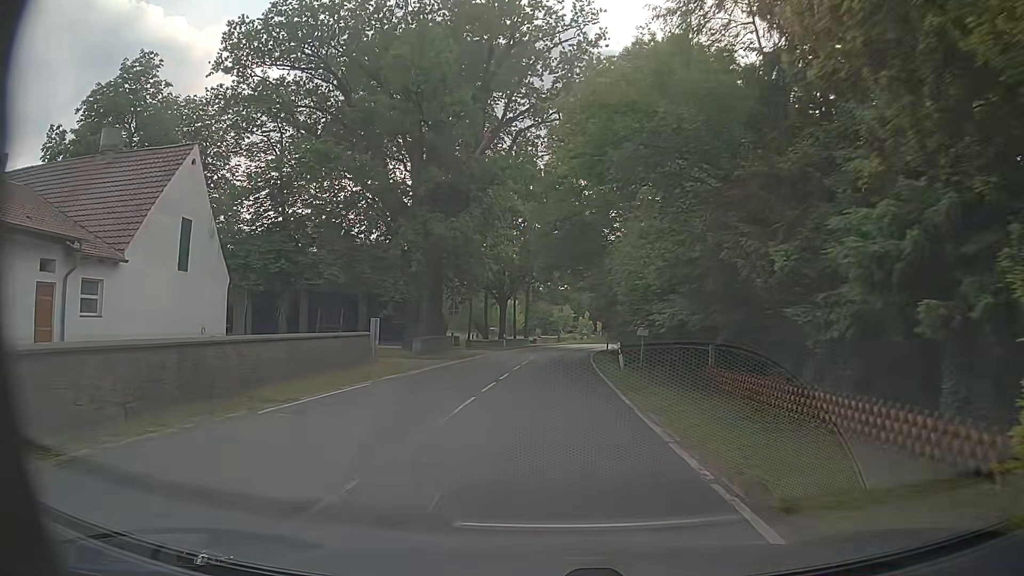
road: primary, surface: asphalt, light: Day
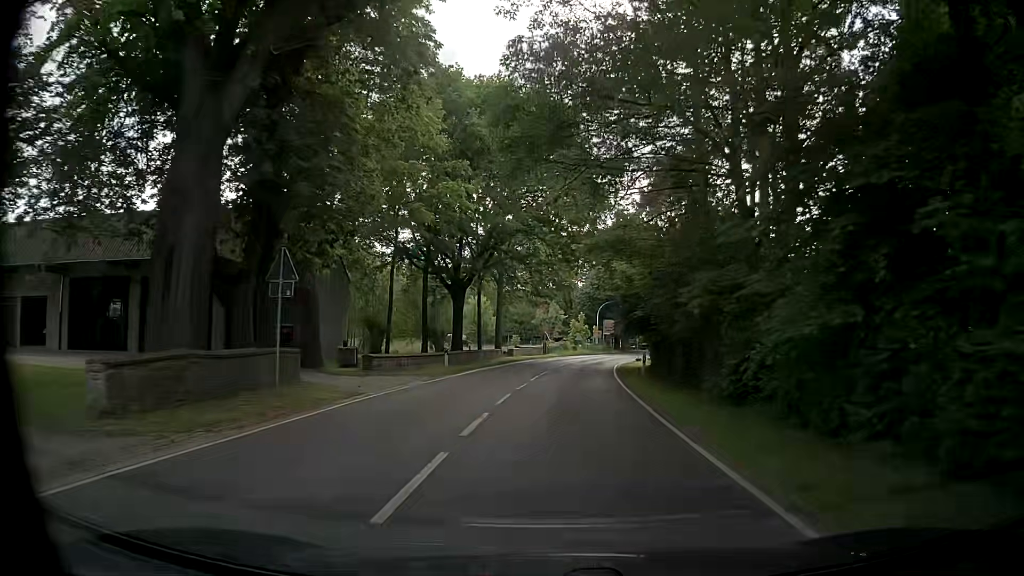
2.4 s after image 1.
(0.0, +25.0) m; +2°
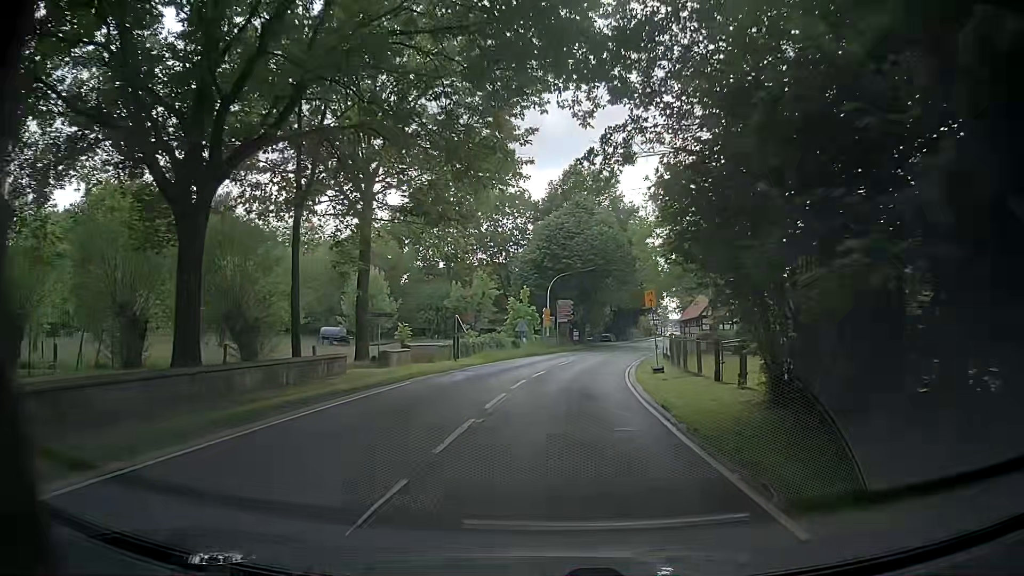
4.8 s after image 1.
(+1.0, +28.9) m; +5°
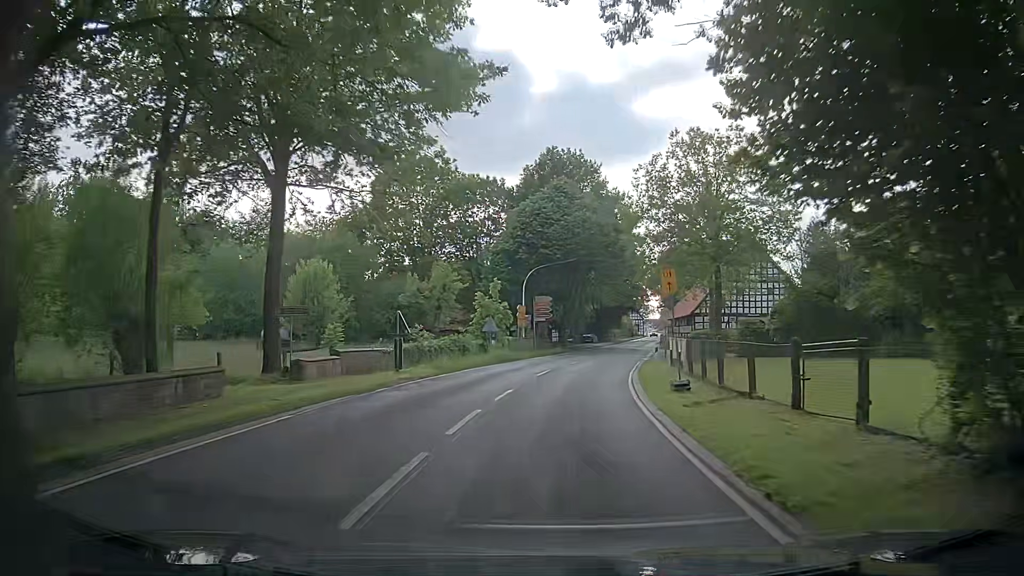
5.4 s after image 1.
(+0.1, +7.5) m; +1°
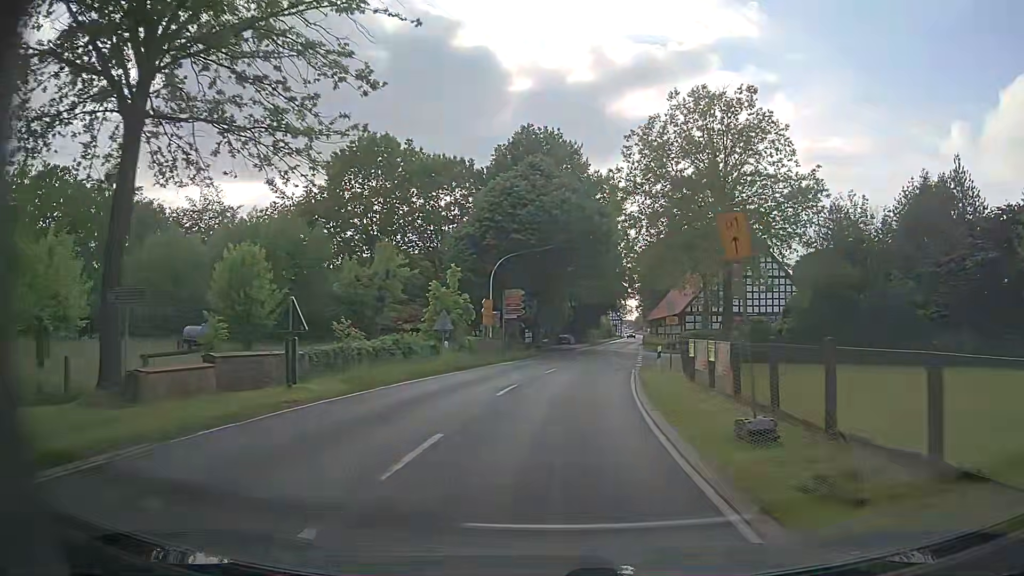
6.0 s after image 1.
(+0.1, +7.6) m; +2°
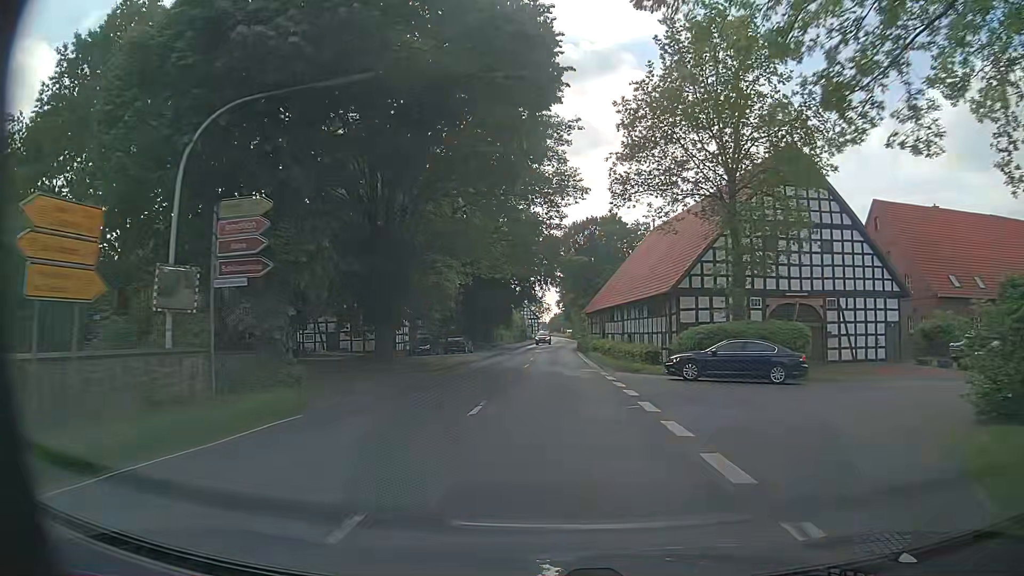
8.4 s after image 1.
(+2.4, +30.8) m; +7°
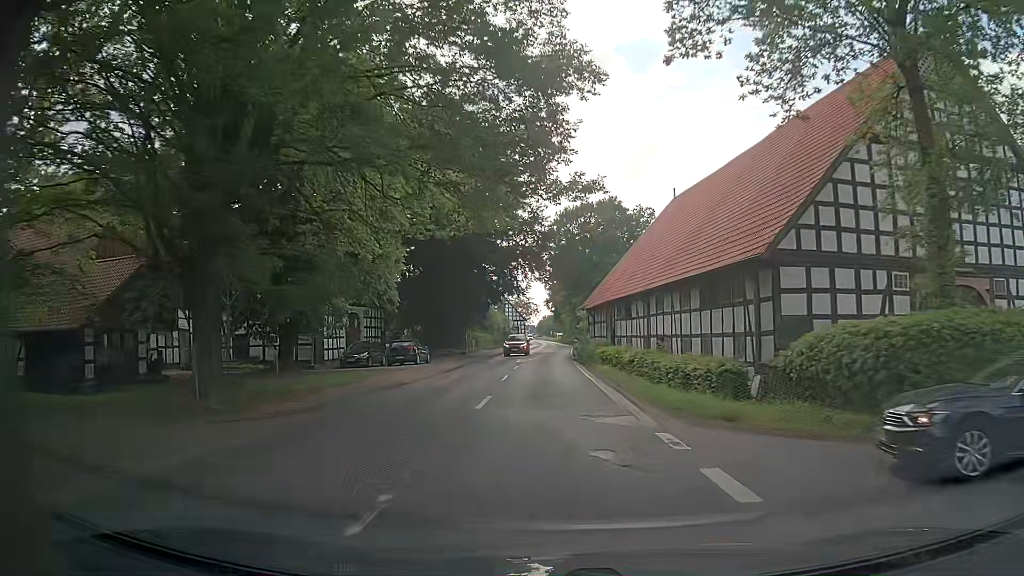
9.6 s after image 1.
(+0.4, +15.6) m; +2°
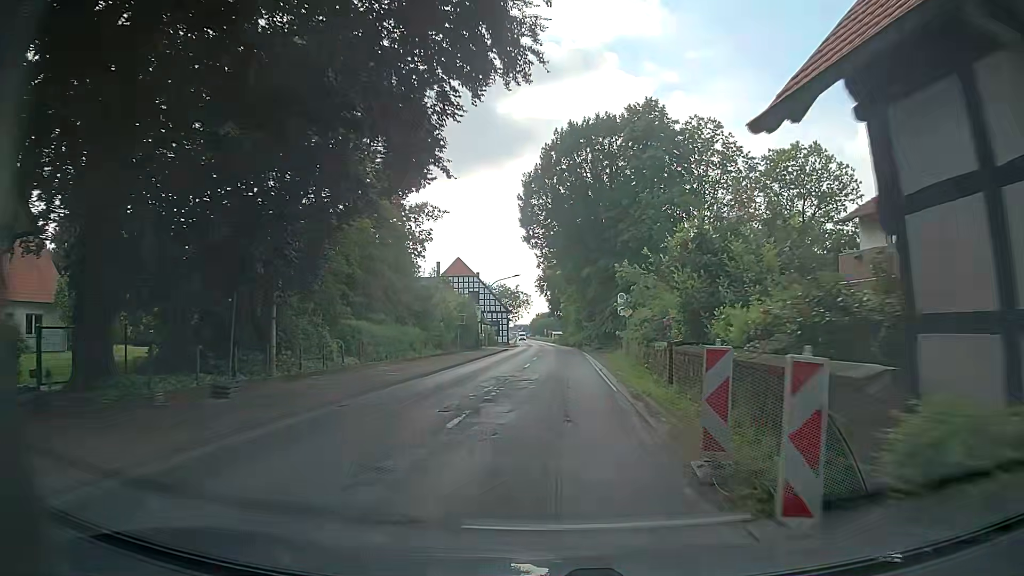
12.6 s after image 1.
(-0.2, +39.2) m; 0°
(0, +10) (0, +20) (0, +30) (+1, +40) (+1, +50) (+1, +60) (+1, +70) (+1, +80) (0, +90) (0, +100) m
